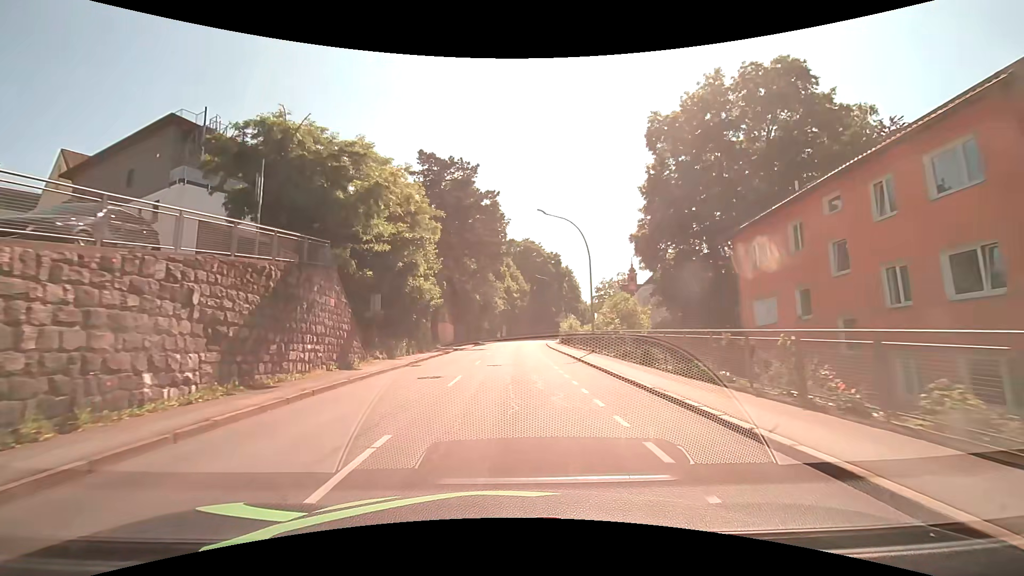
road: tertiary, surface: asphalt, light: Day
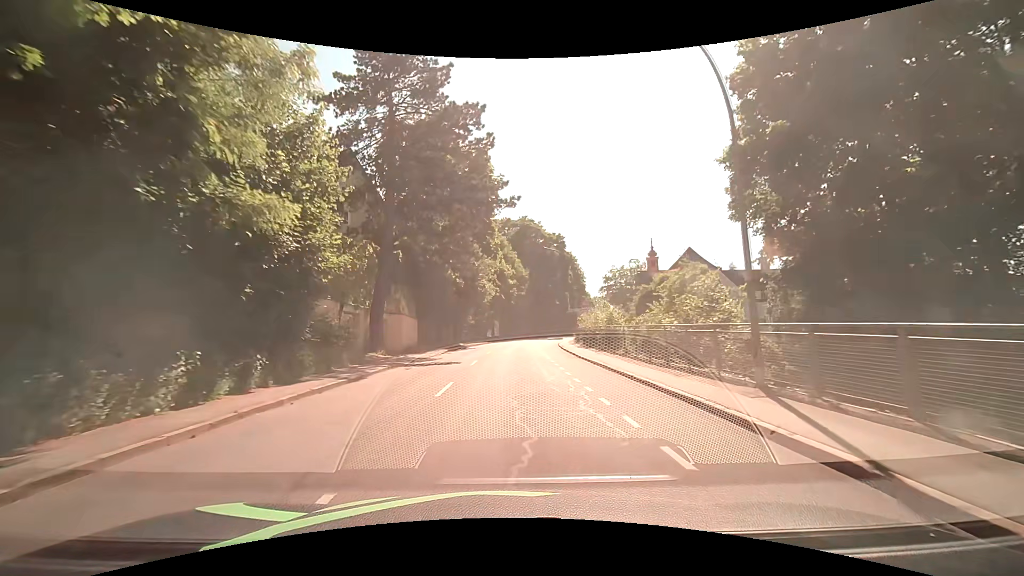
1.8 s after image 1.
(+0.2, +20.5) m; +1°
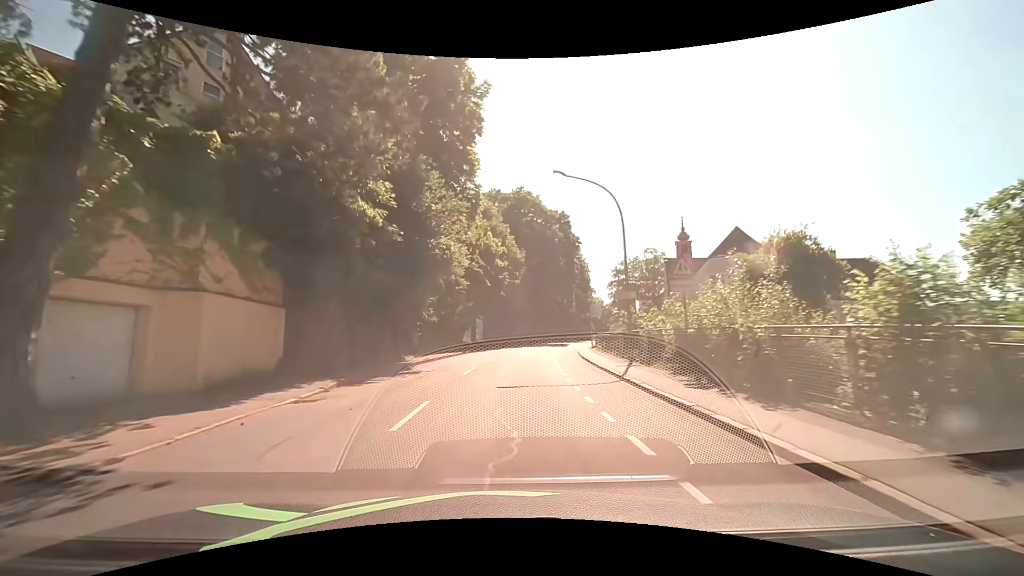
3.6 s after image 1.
(+0.2, +21.5) m; +1°
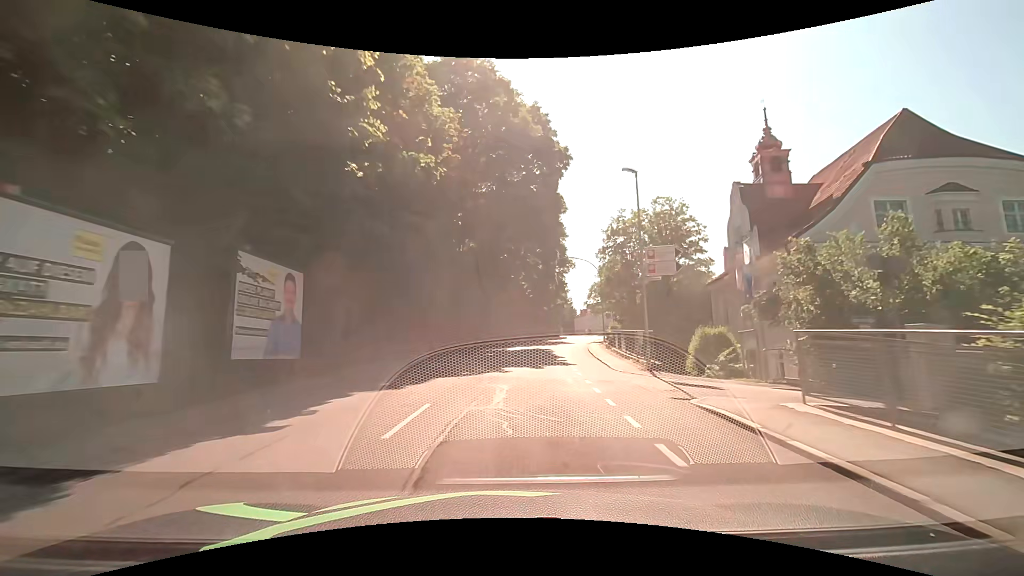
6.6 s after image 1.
(+1.9, +36.9) m; +7°
(0, +10) (+1, +20) (+1, +30) (+3, +40) (+4, +50) (+6, +60) (+8, +69) (+11, +79) (+13, +89) (+16, +98) m
